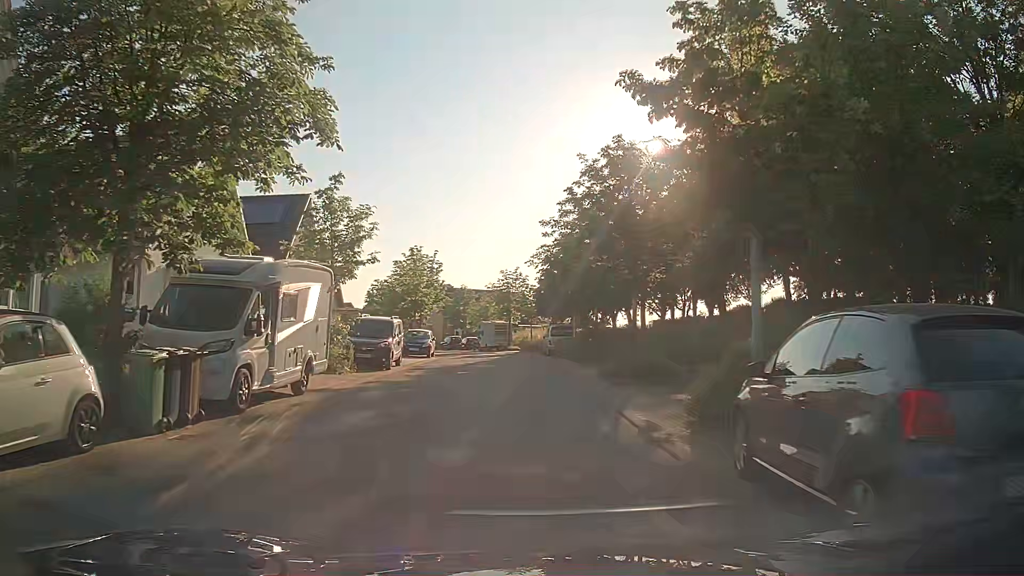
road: residential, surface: asphalt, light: Day
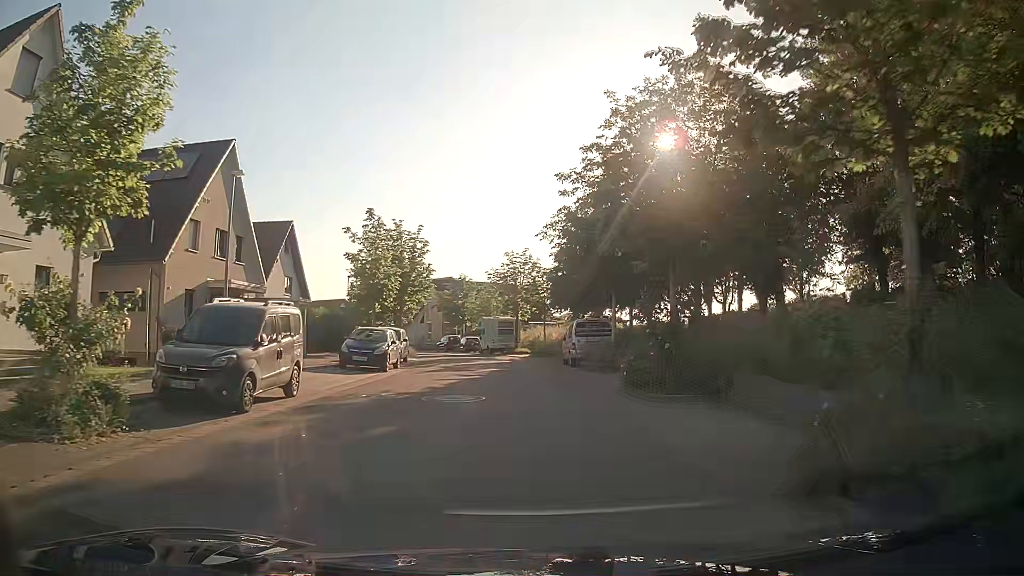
(-0.1, +13.2) m; 0°
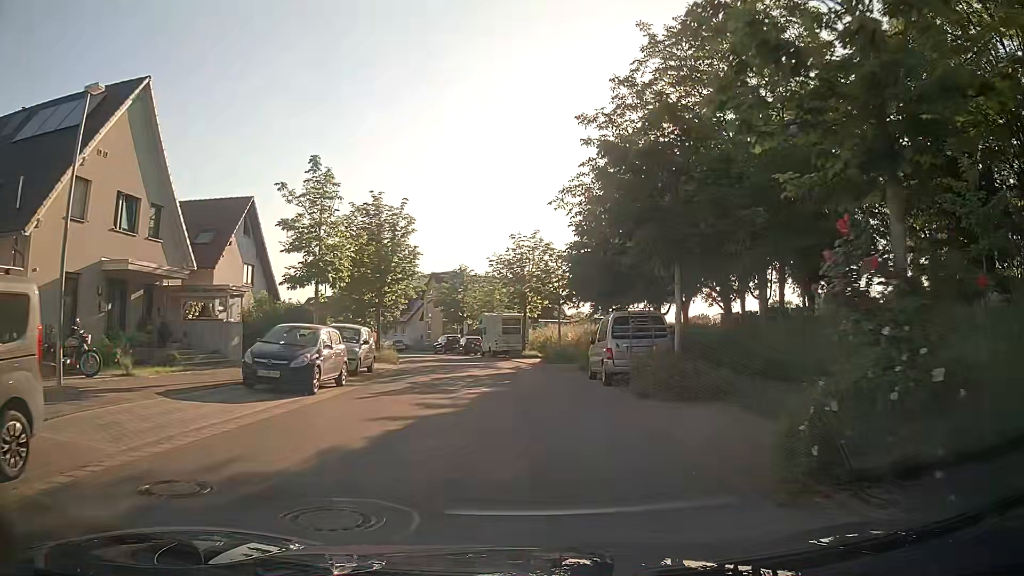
(-0.3, +8.8) m; -3°
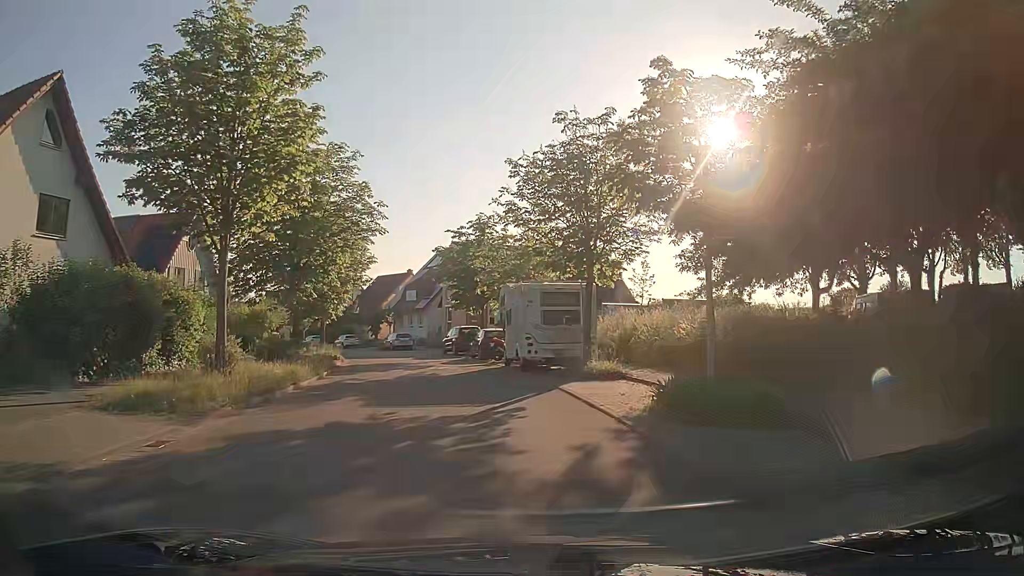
(-0.1, +21.9) m; -3°
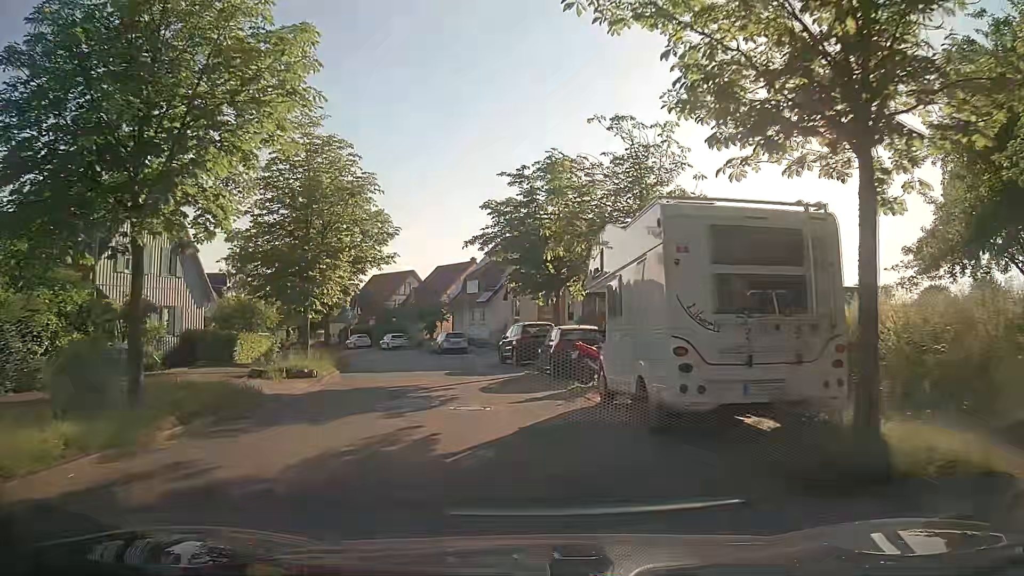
(-0.7, +12.9) m; -6°
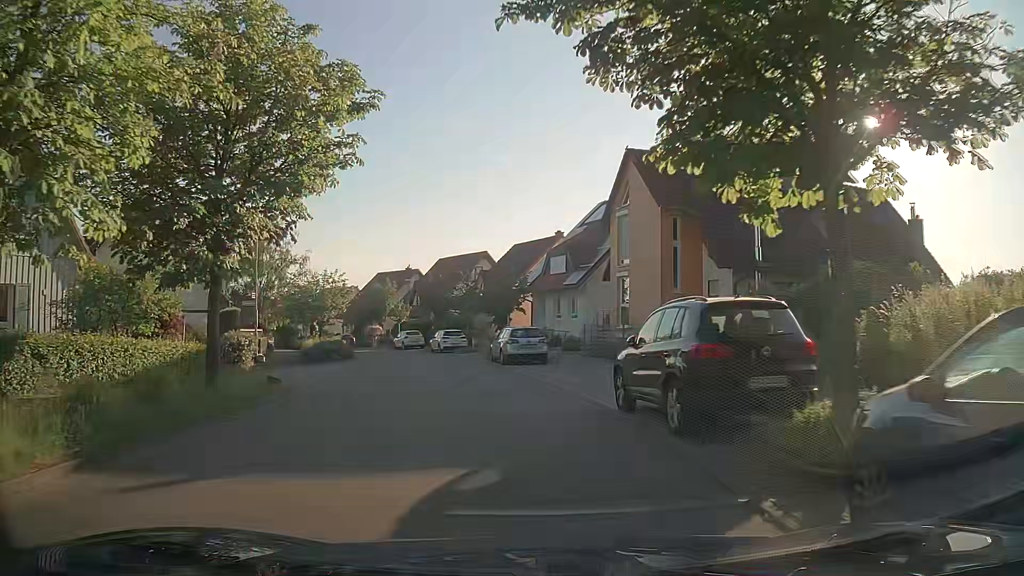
(-1.3, +17.3) m; -8°
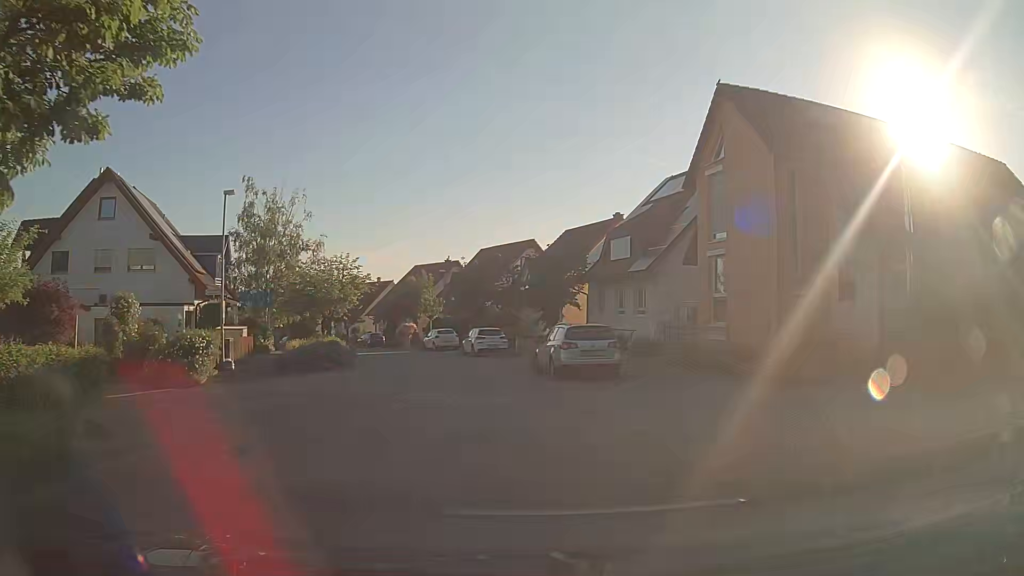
(-0.3, +8.6) m; -3°
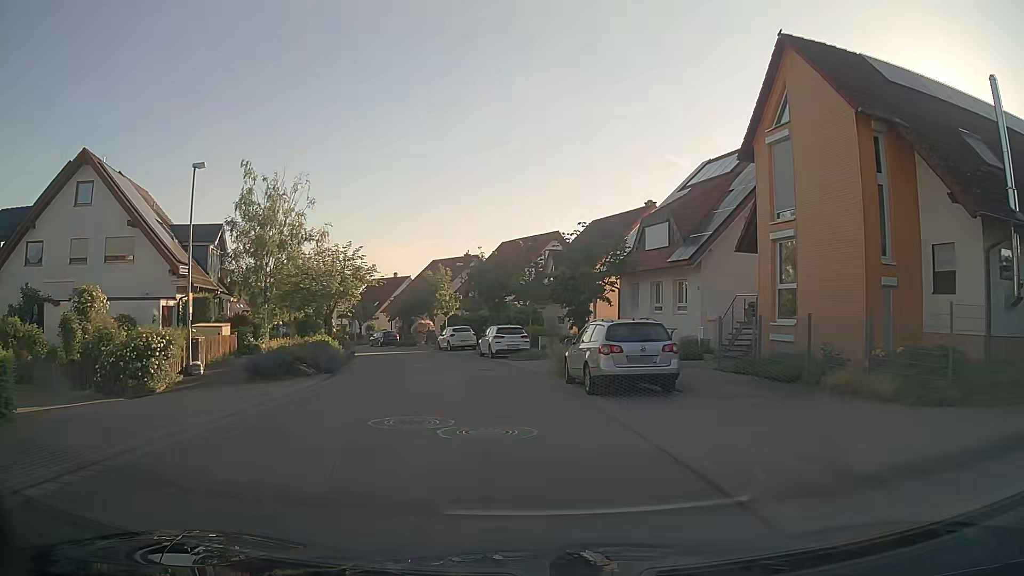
(-0.1, +4.3) m; -3°
(0, +10) (-2, +20) (-4, +30) (-6, +39) (-9, +49) (-14, +58) (-19, +66) (-24, +75) (-30, +83) (-37, +90) m
